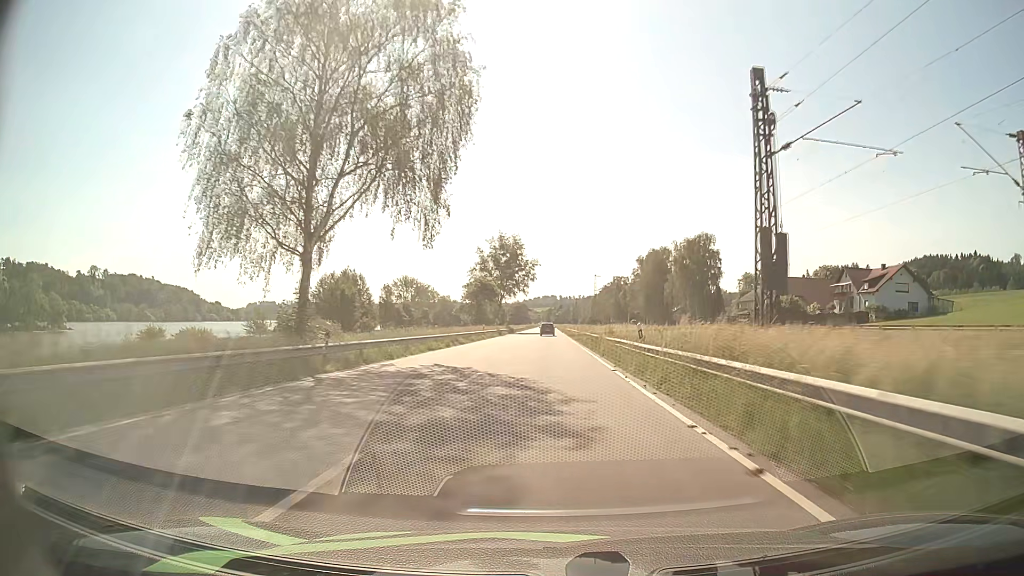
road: primary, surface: asphalt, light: Day
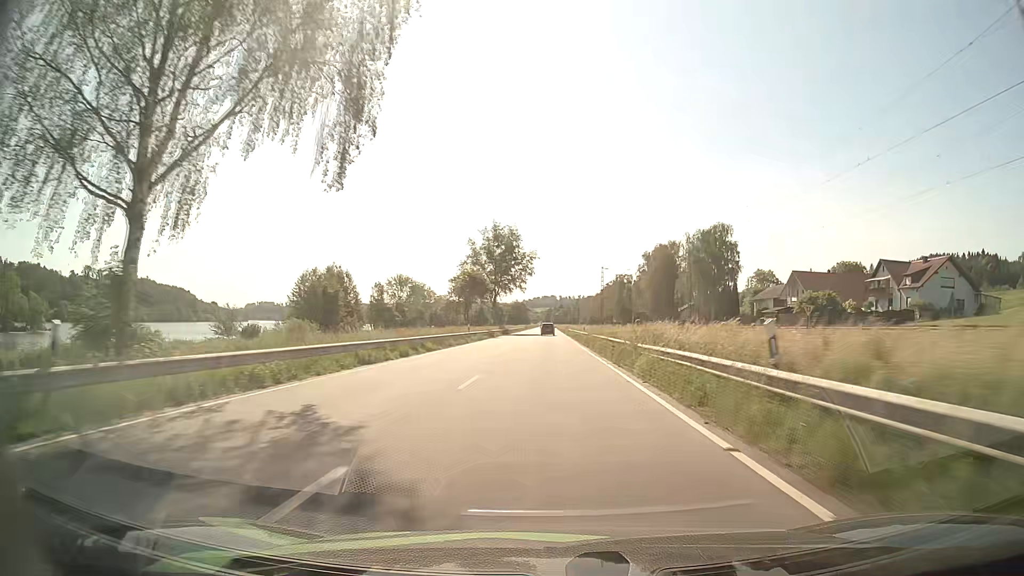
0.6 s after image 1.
(0.0, +12.7) m; 0°
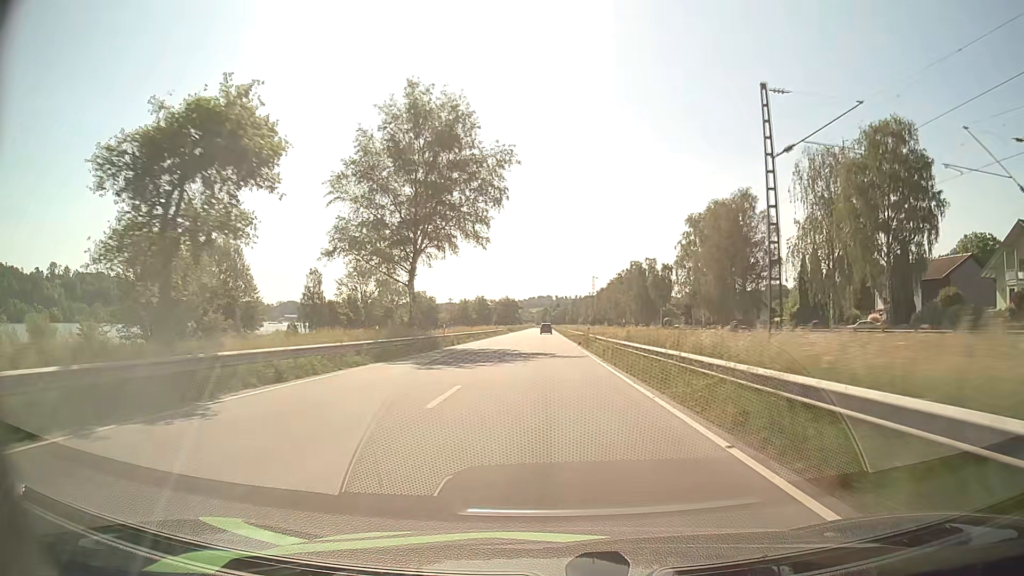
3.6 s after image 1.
(+0.2, +63.8) m; 0°
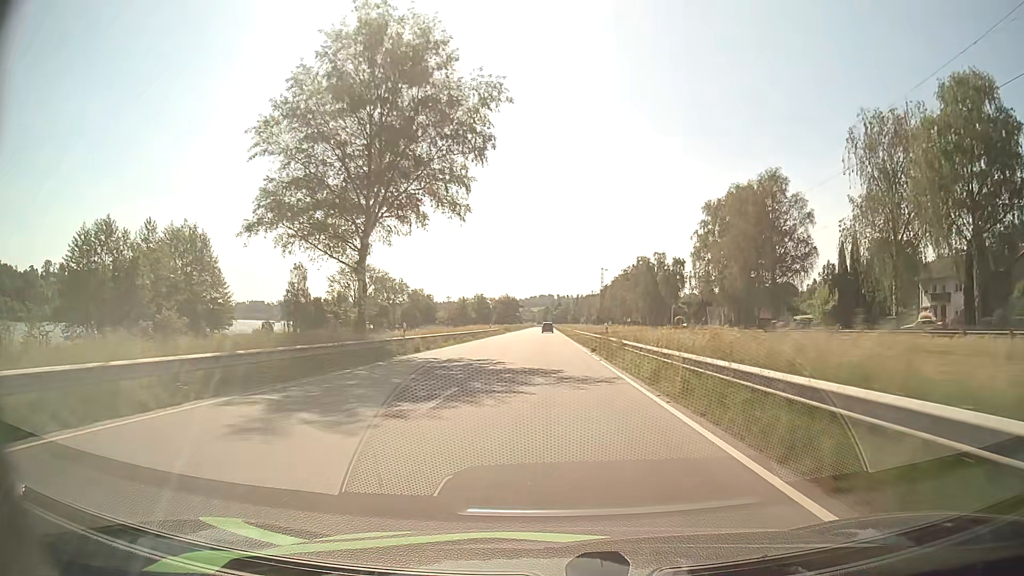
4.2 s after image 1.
(0.0, +12.8) m; 0°
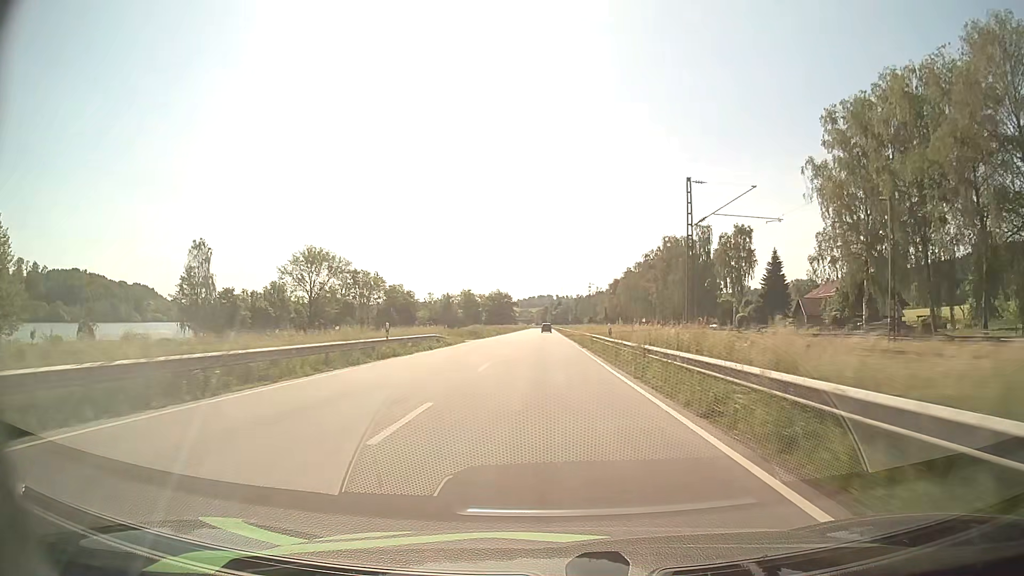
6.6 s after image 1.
(-0.2, +51.2) m; 0°
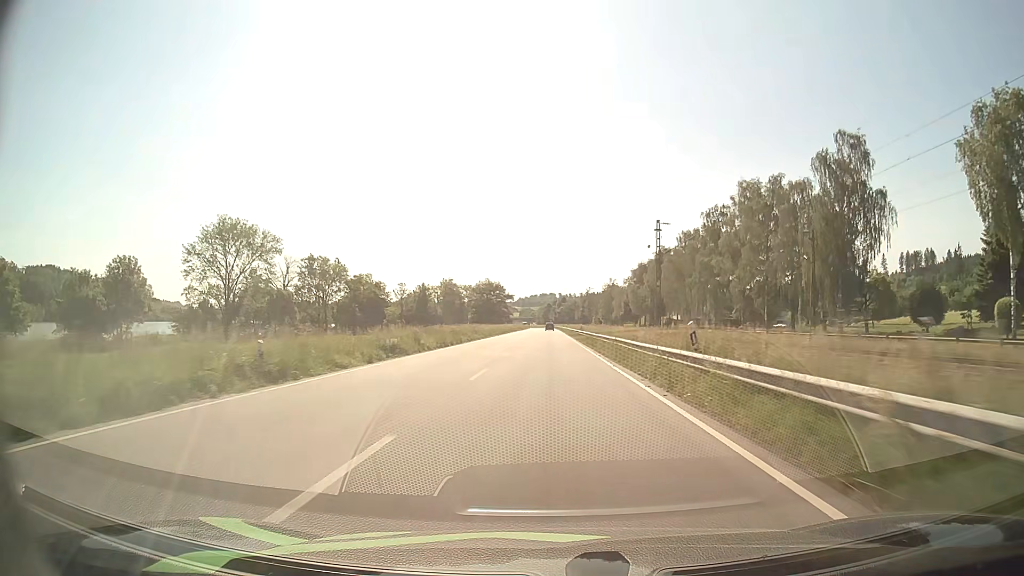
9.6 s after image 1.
(-0.2, +64.0) m; 0°
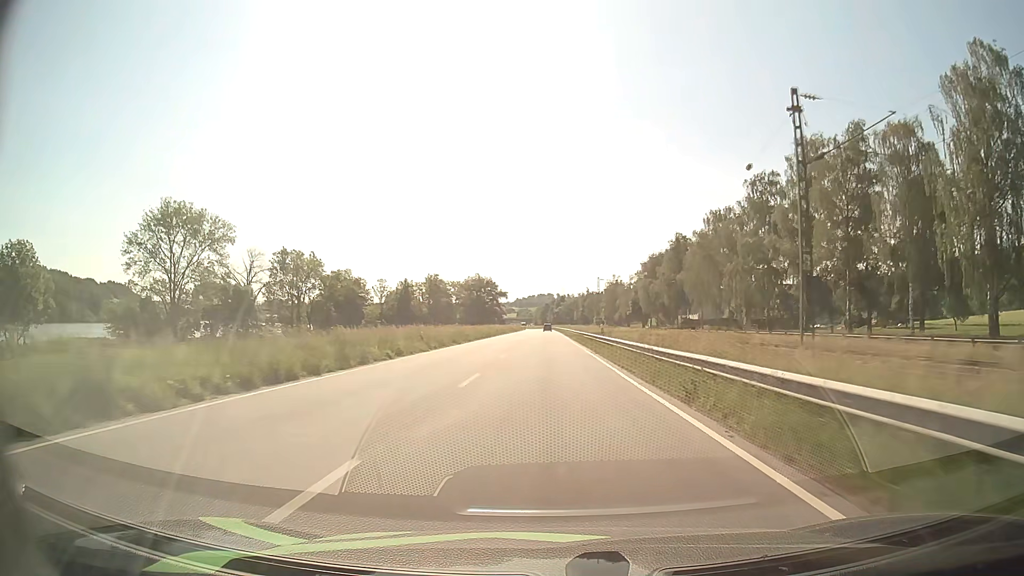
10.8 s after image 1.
(0.0, +25.6) m; 0°
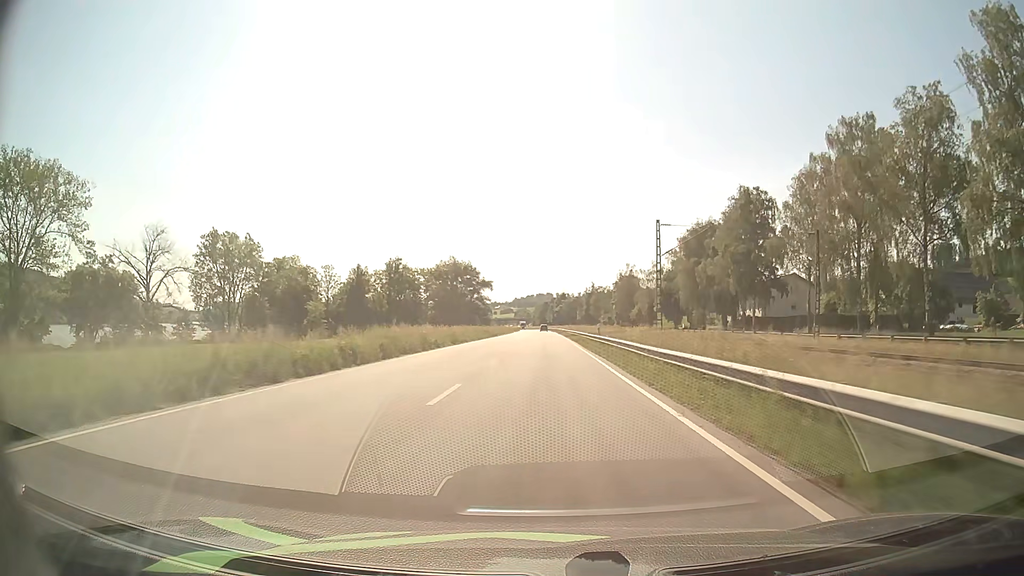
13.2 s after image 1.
(0.0, +51.7) m; 0°
(0, +10) (0, +20) (0, +30) (0, +40) (0, +50) (0, +60) (0, +70) (0, +80) (0, +90) (0, +100) m
